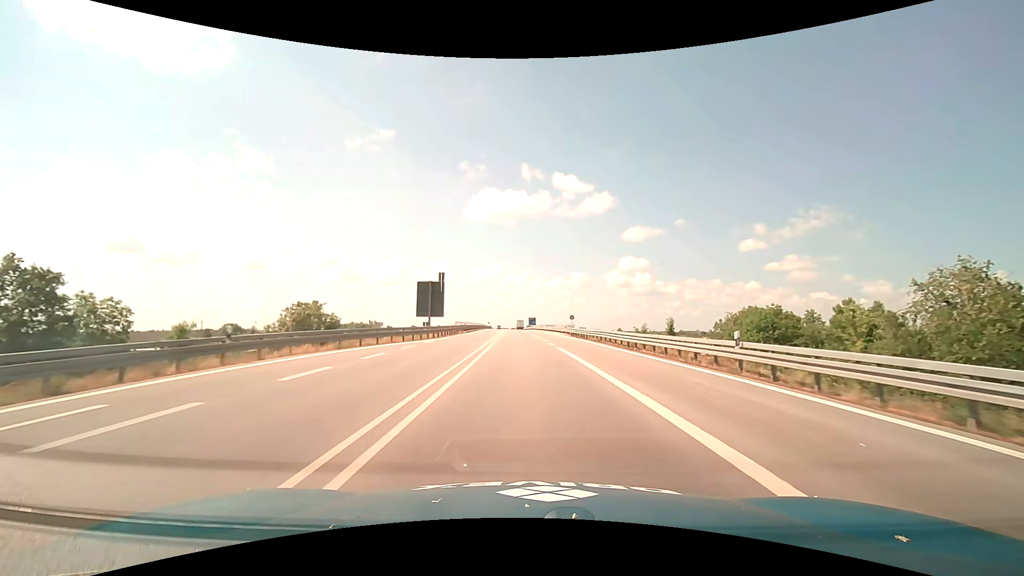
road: trunk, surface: asphalt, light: Day
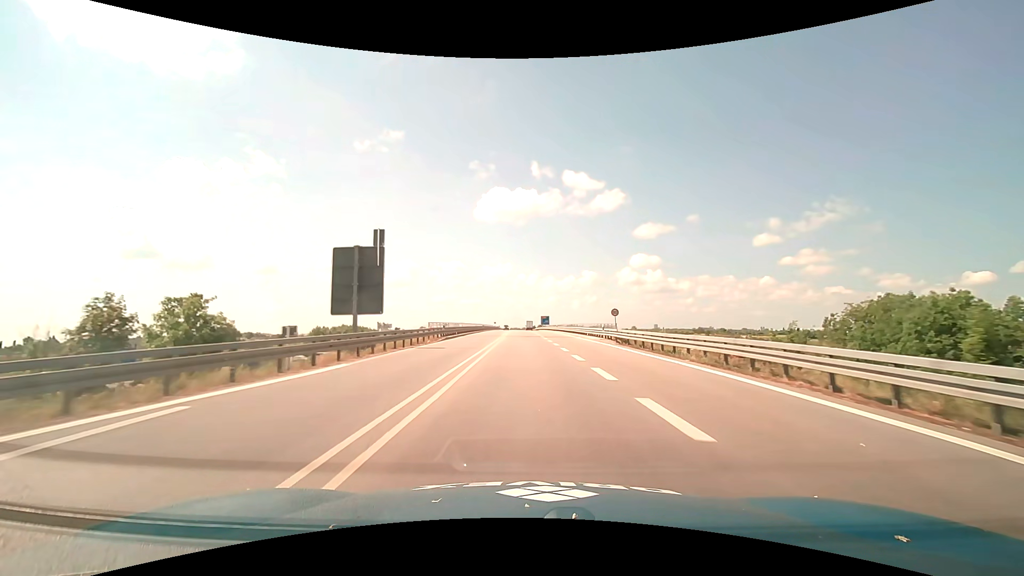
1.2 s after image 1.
(-0.4, +24.7) m; -1°
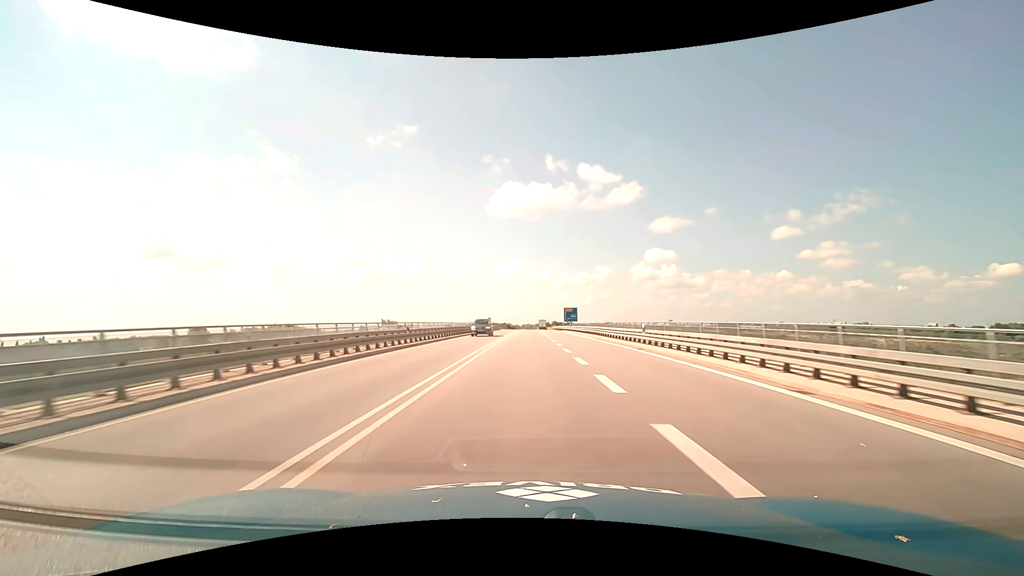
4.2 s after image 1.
(-0.8, +62.3) m; -2°
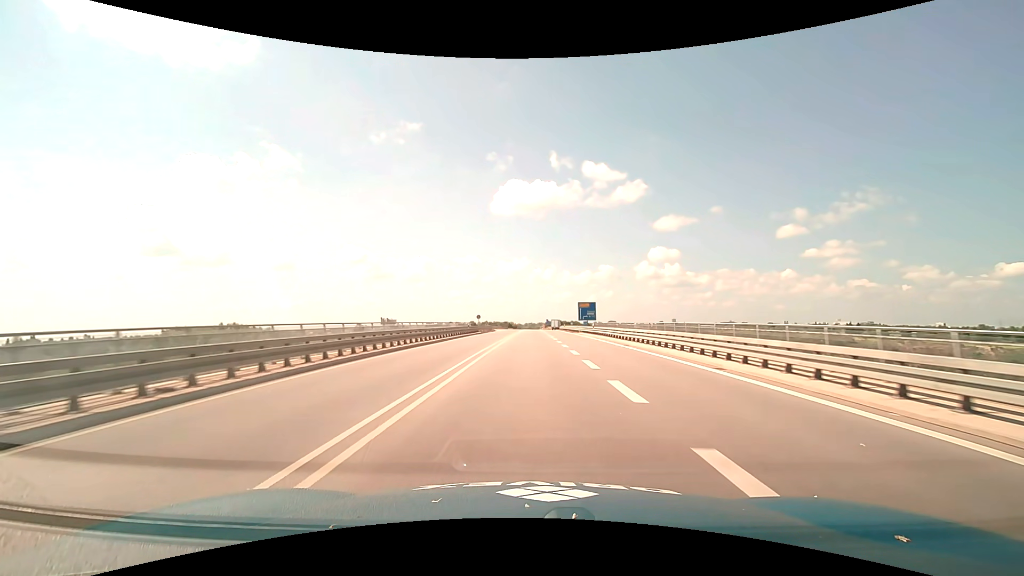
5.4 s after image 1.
(-0.1, +25.2) m; 0°
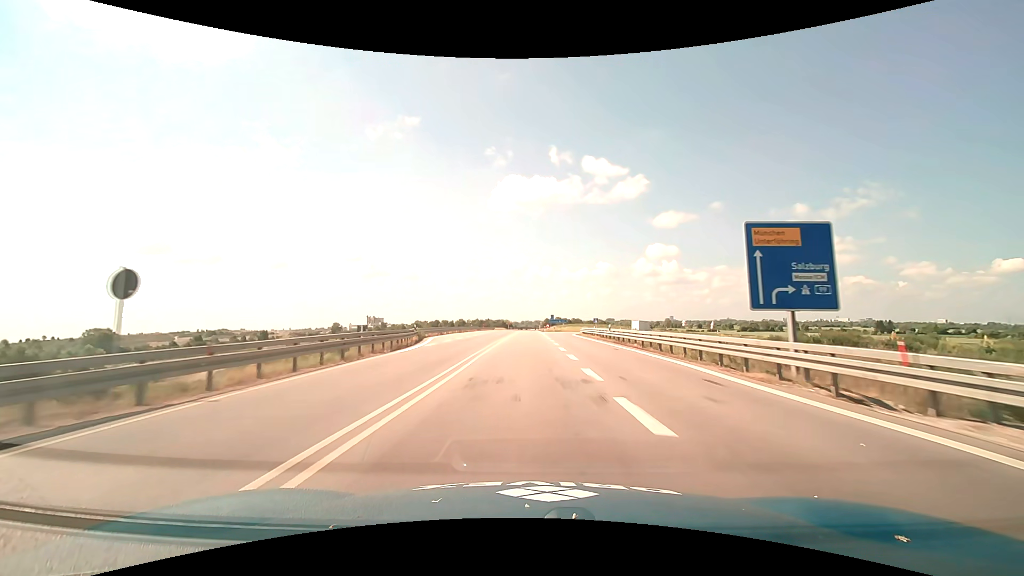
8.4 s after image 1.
(+0.5, +62.6) m; 0°
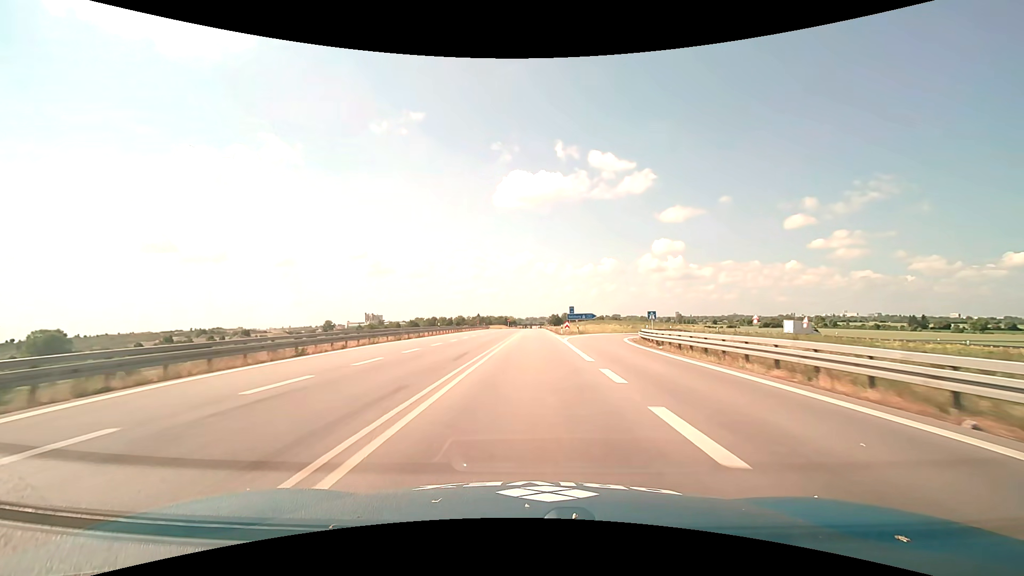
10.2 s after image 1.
(-0.1, +37.0) m; 0°
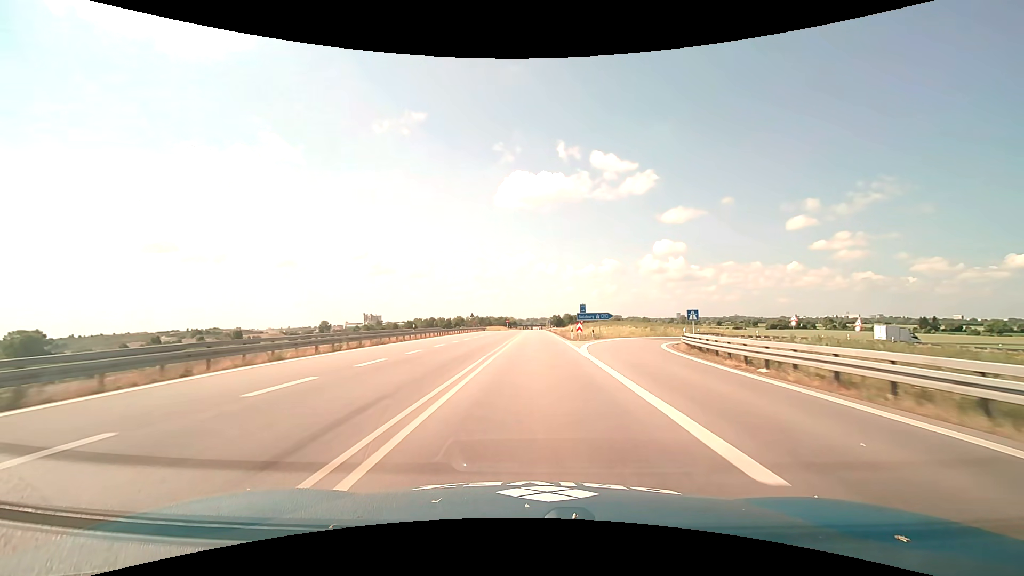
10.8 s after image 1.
(0.0, +12.3) m; 0°
